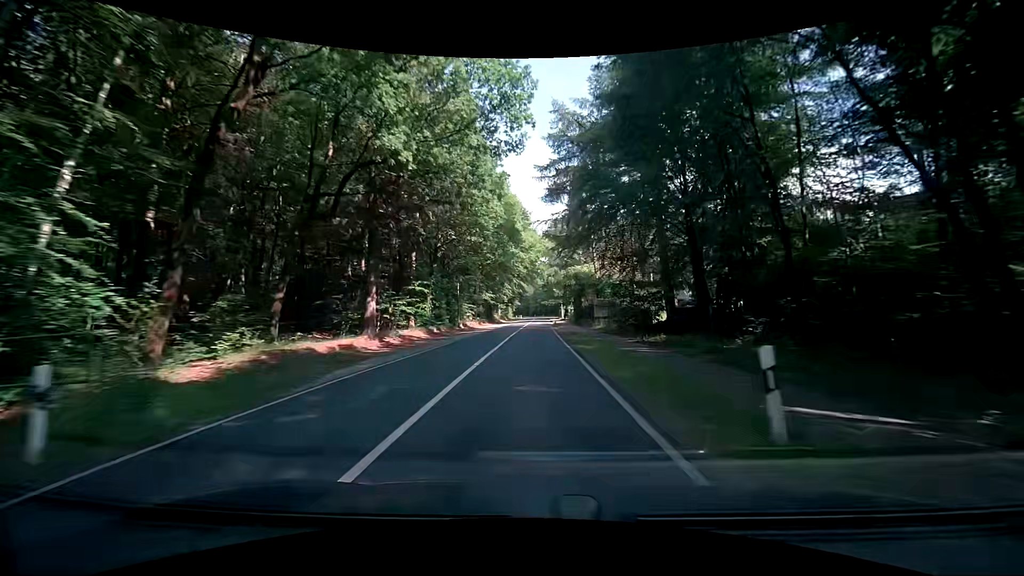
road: secondary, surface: asphalt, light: Day
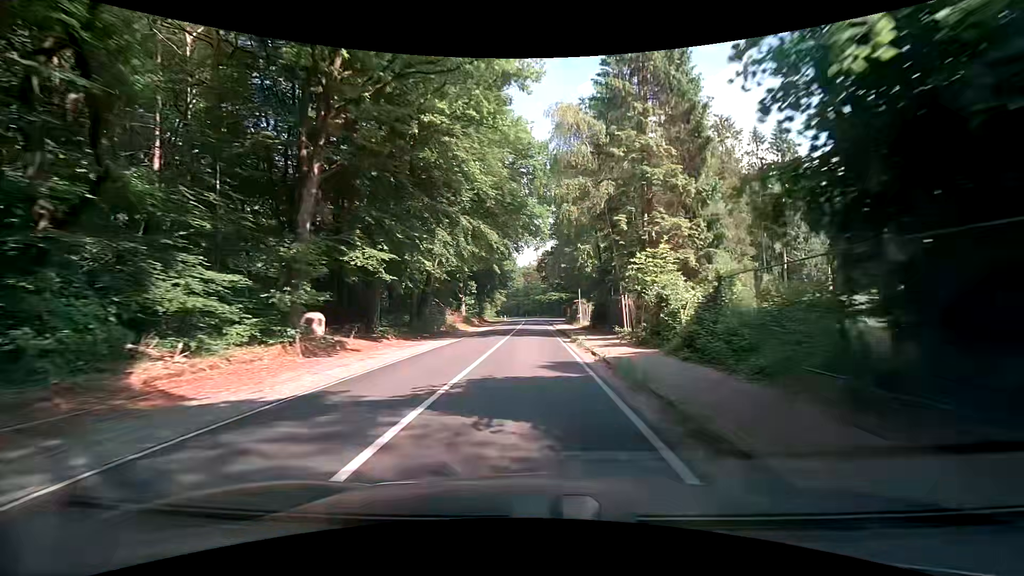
(+1.4, +51.6) m; +3°
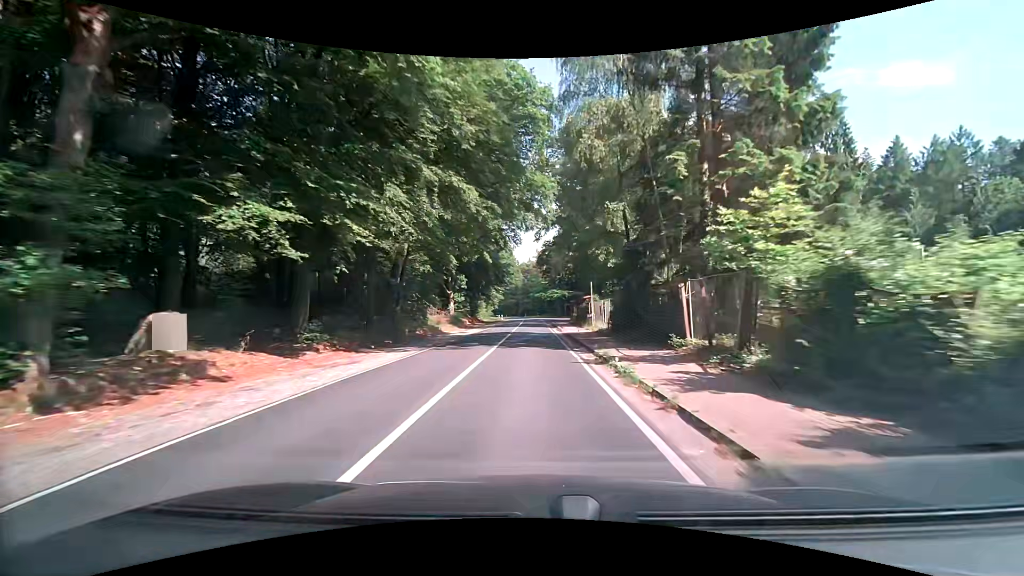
(-0.1, +9.9) m; -1°
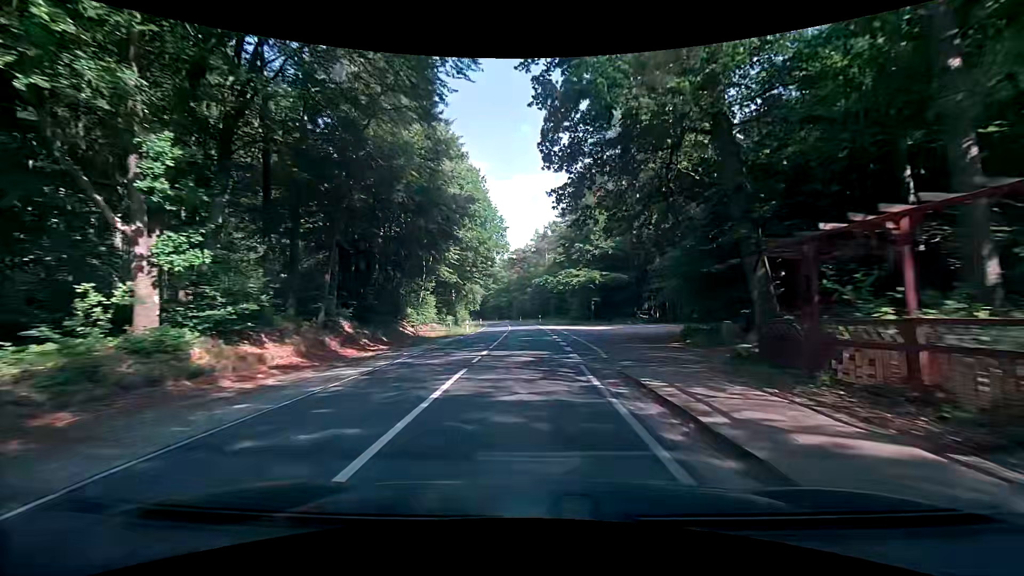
(+0.5, +48.6) m; 0°
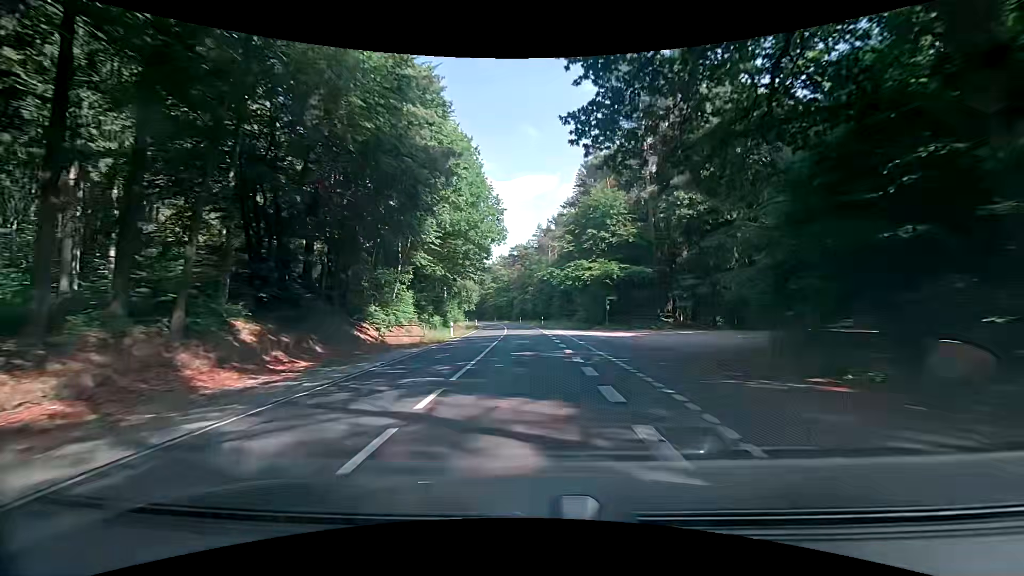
(0.0, +9.5) m; 0°
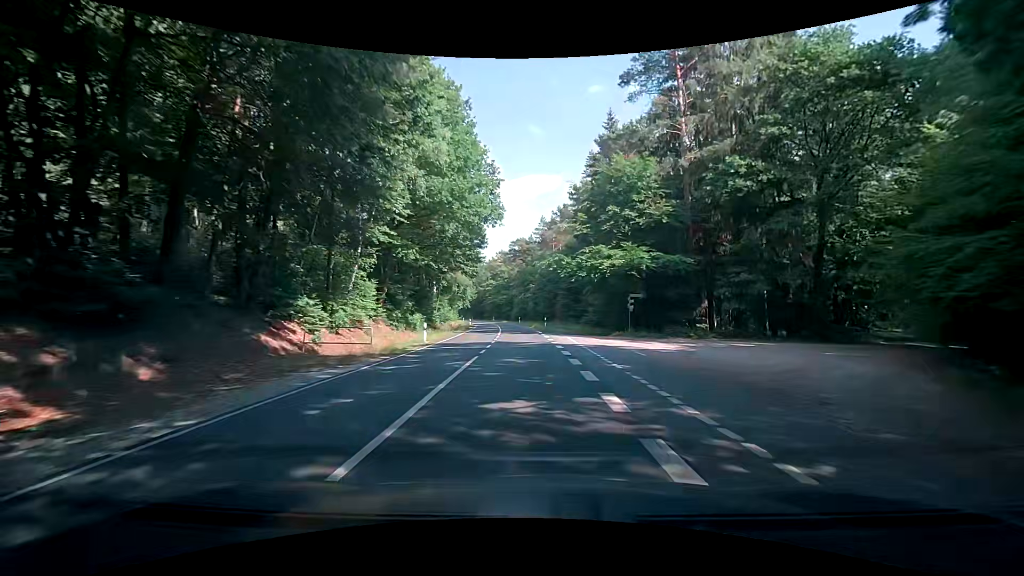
(-0.1, +9.6) m; 0°
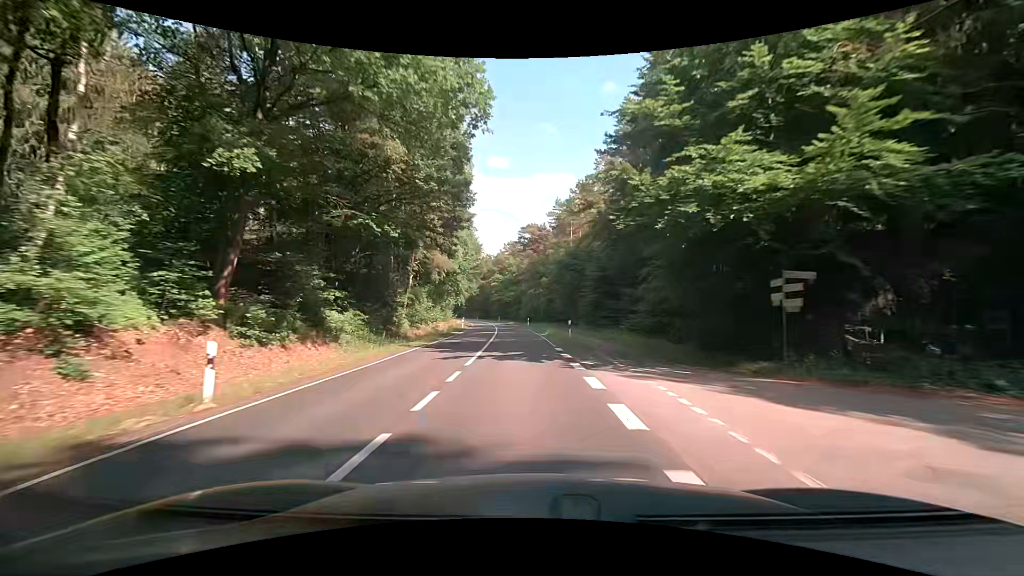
(-0.1, +19.3) m; -1°
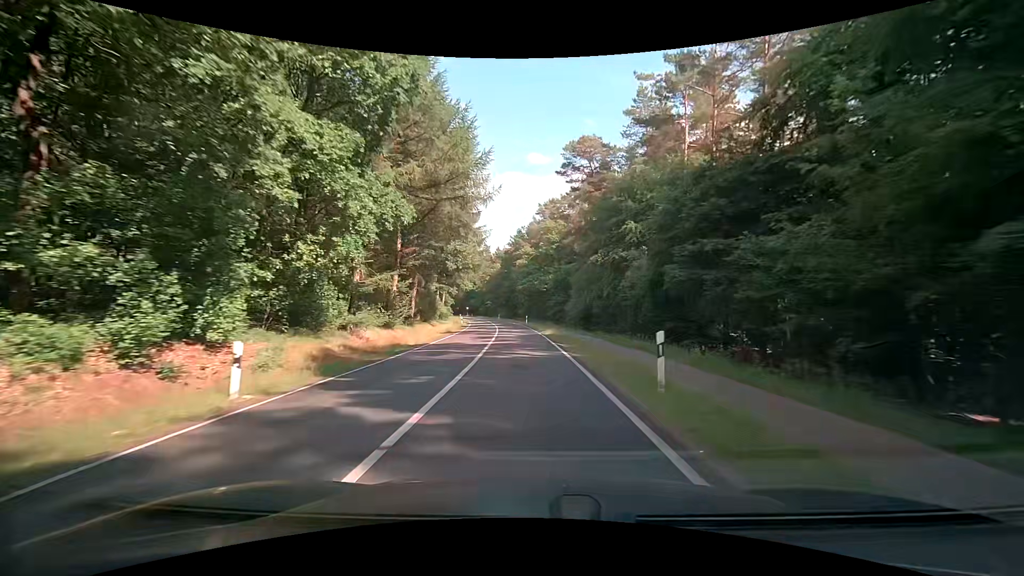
(-1.7, +49.9) m; -3°
(0, +10) (-1, +20) (-1, +30) (-2, +40) (-3, +50) (-4, +60) (-5, +70) (-6, +80) (-8, +90) (-10, +99) m
